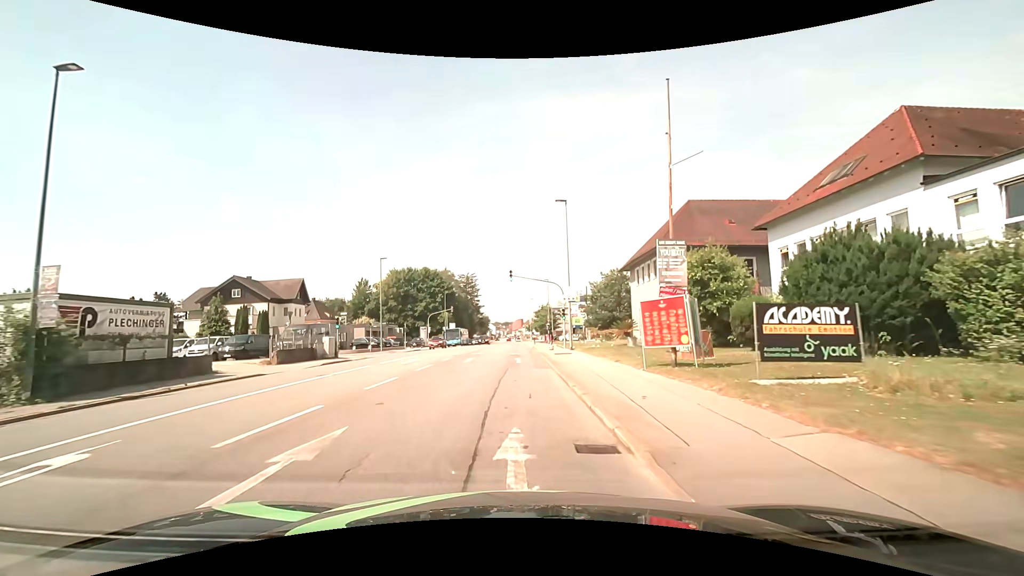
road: tertiary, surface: asphalt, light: Day
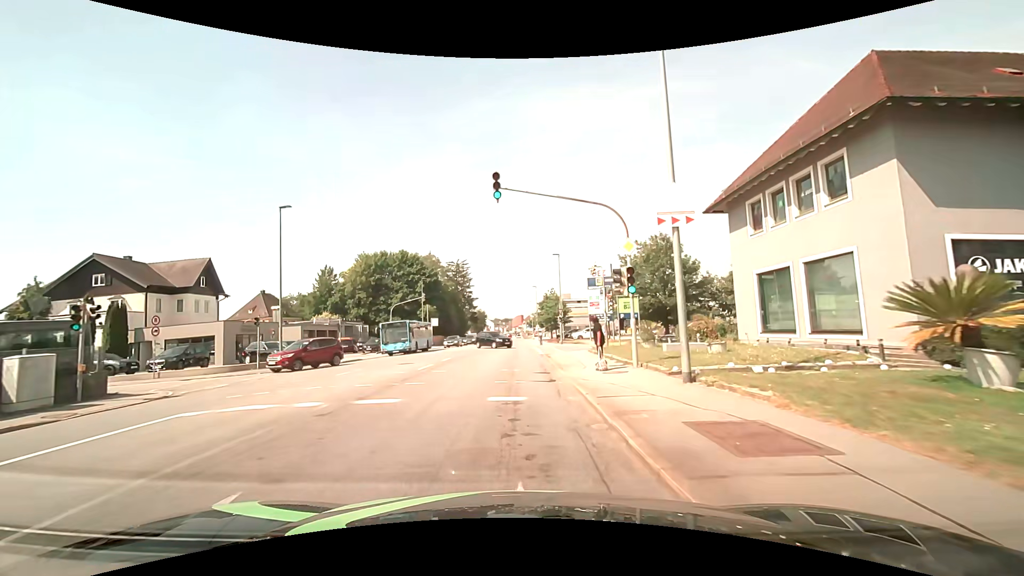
(0.0, +22.8) m; 0°
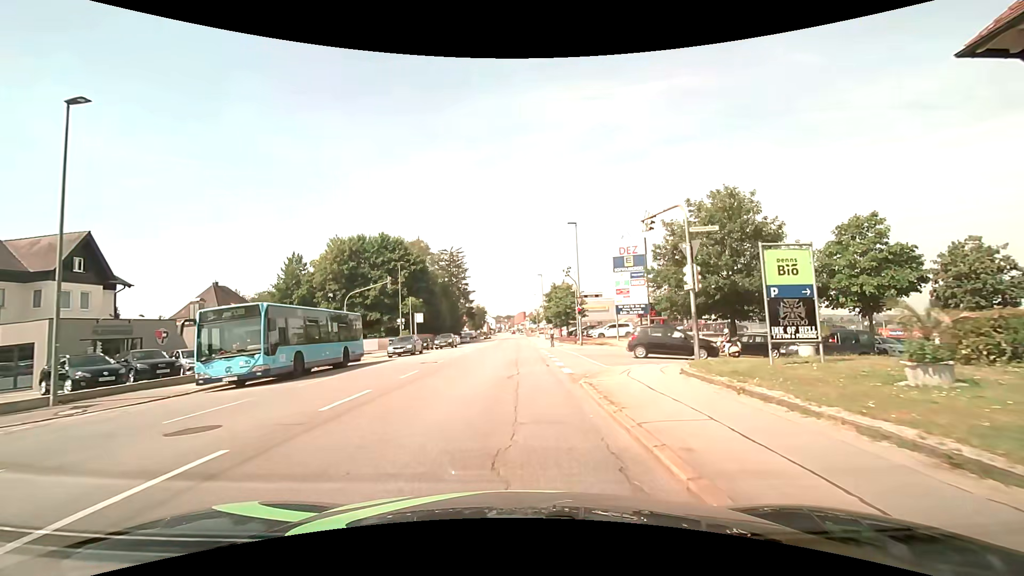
(-0.1, +15.2) m; -1°
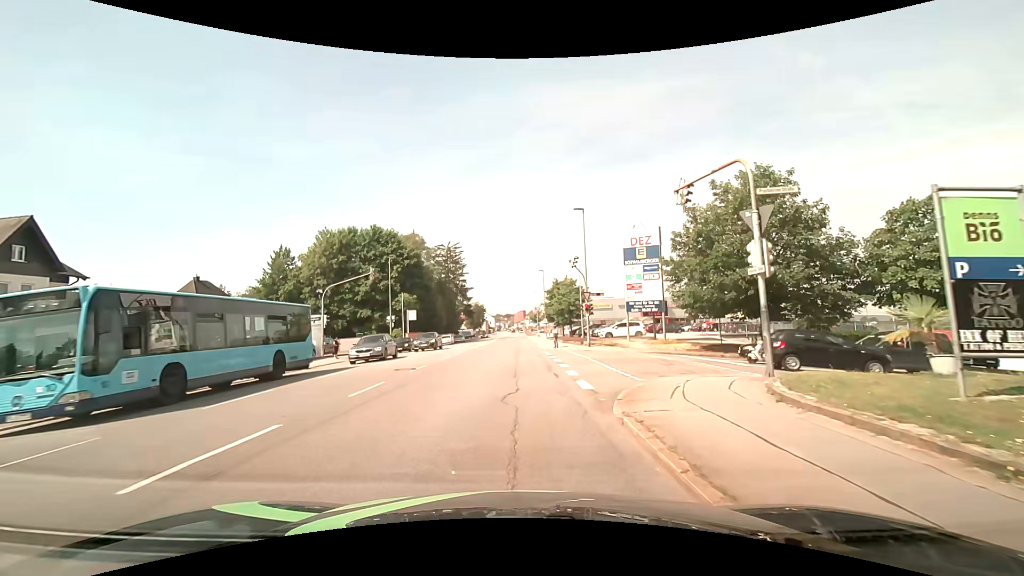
(0.0, +4.5) m; 0°
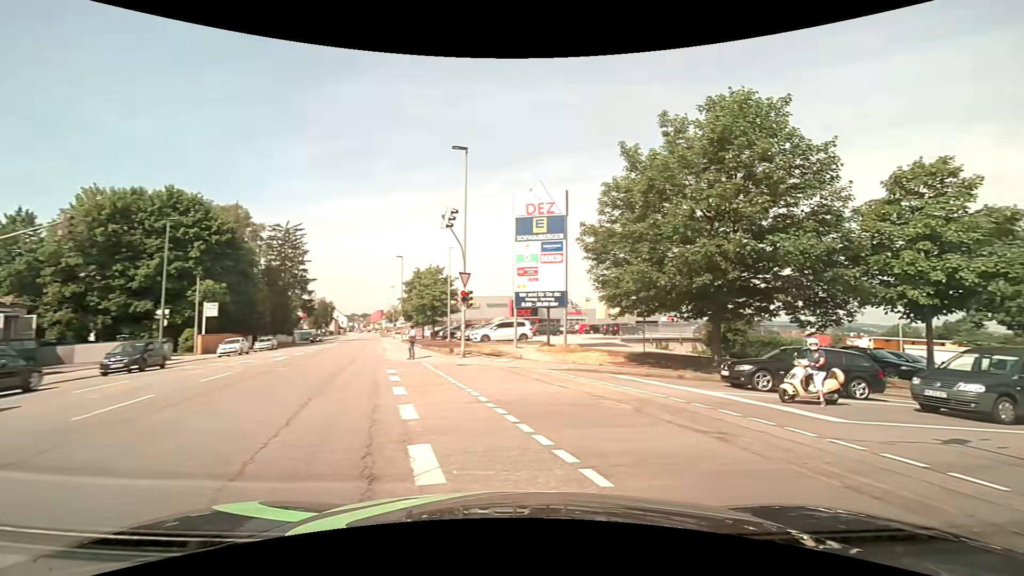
(+0.5, +12.6) m; +16°
